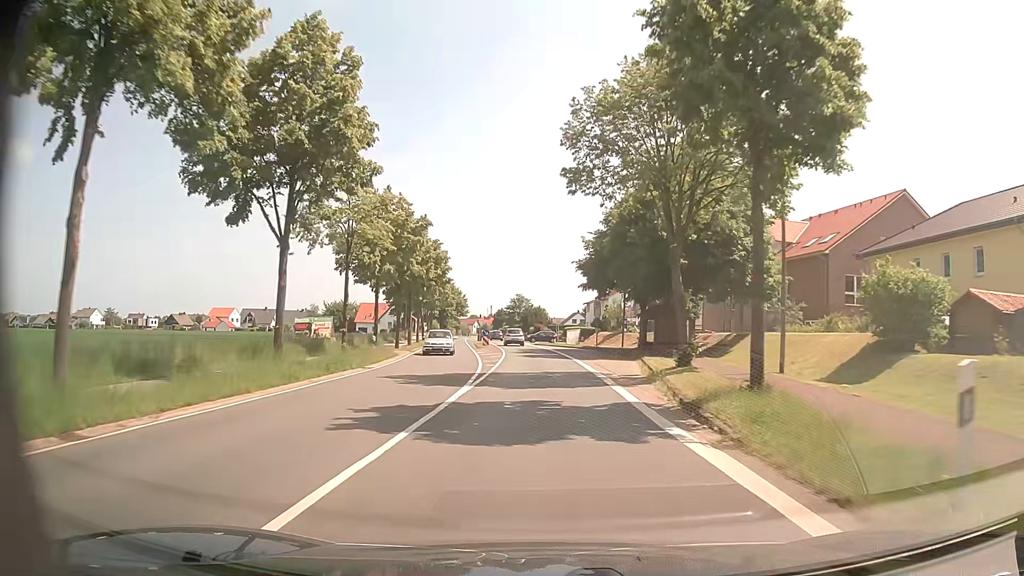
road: primary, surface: asphalt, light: Day
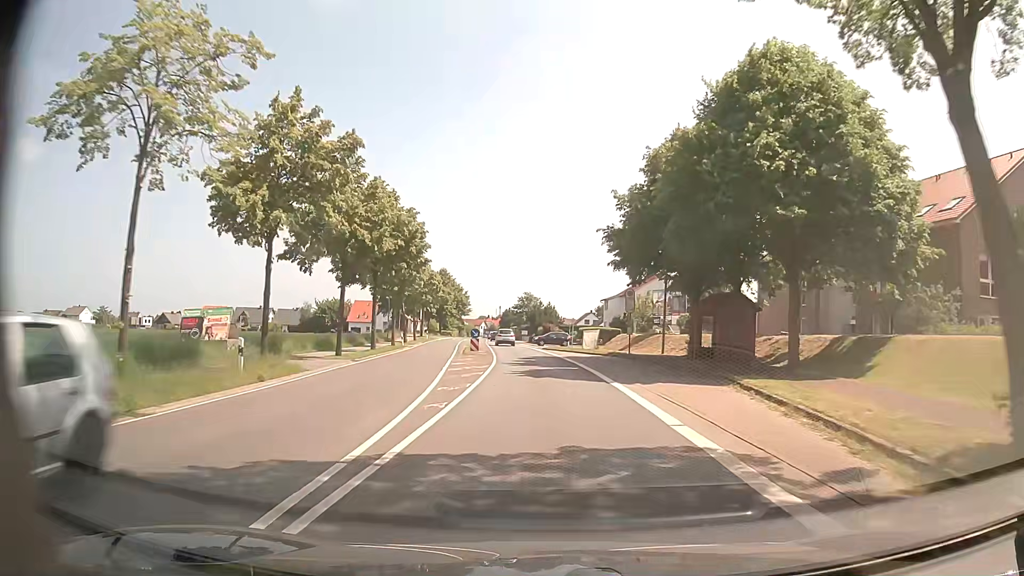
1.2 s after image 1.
(-0.1, +15.7) m; -1°
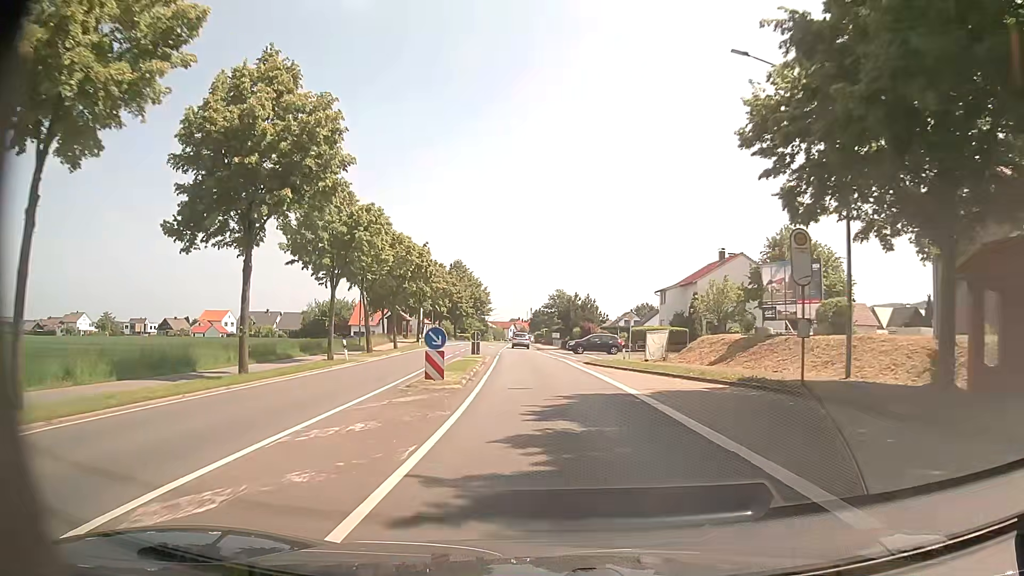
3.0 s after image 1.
(-0.3, +23.3) m; -2°
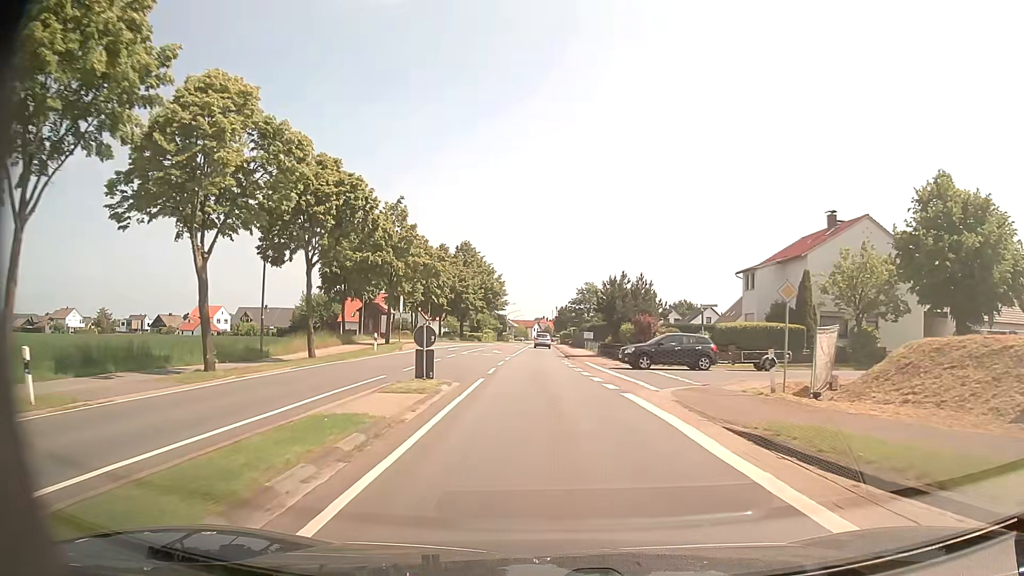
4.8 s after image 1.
(-0.6, +23.4) m; -2°
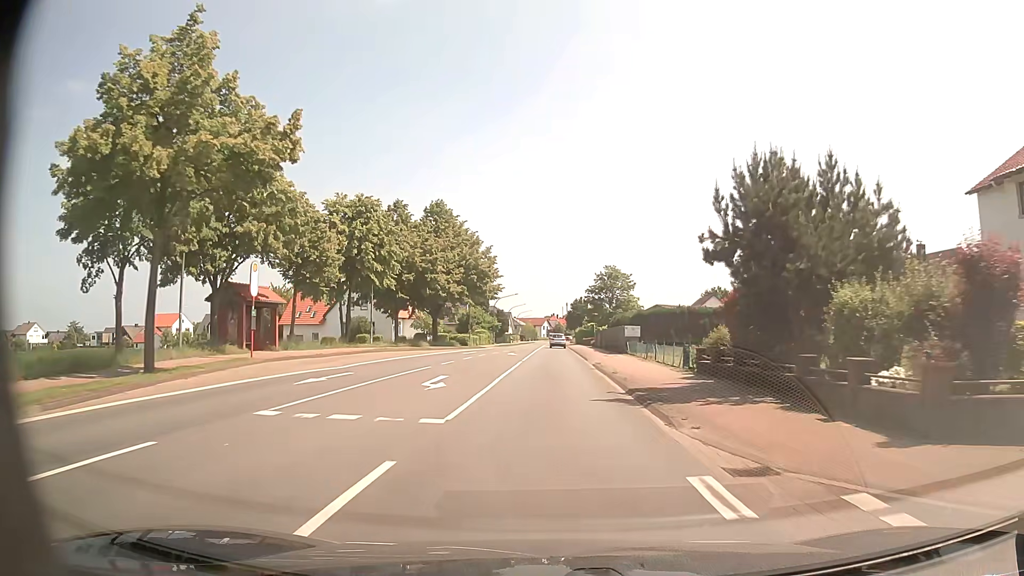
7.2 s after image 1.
(-0.6, +31.1) m; -1°
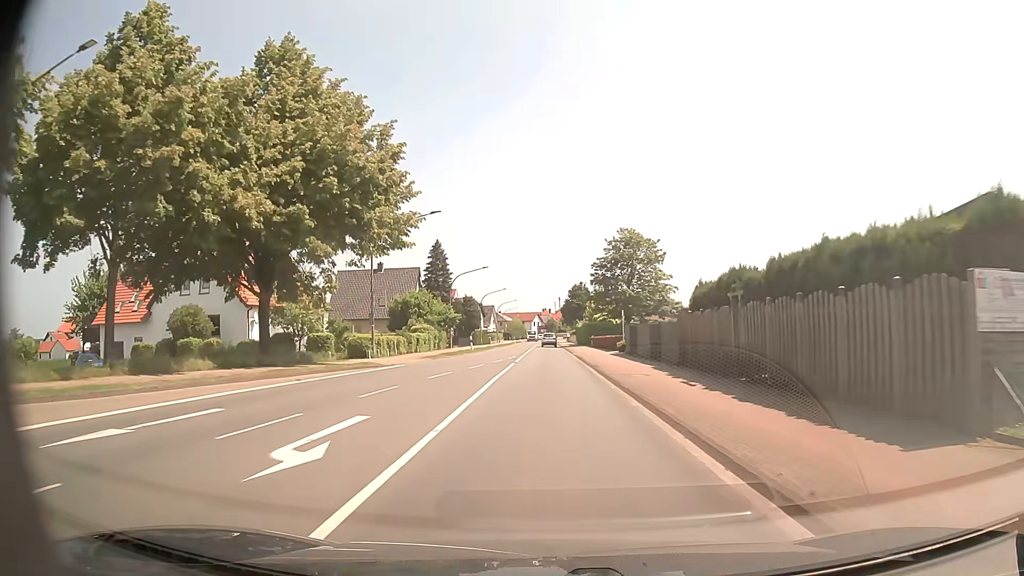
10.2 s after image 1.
(+0.1, +38.8) m; +1°
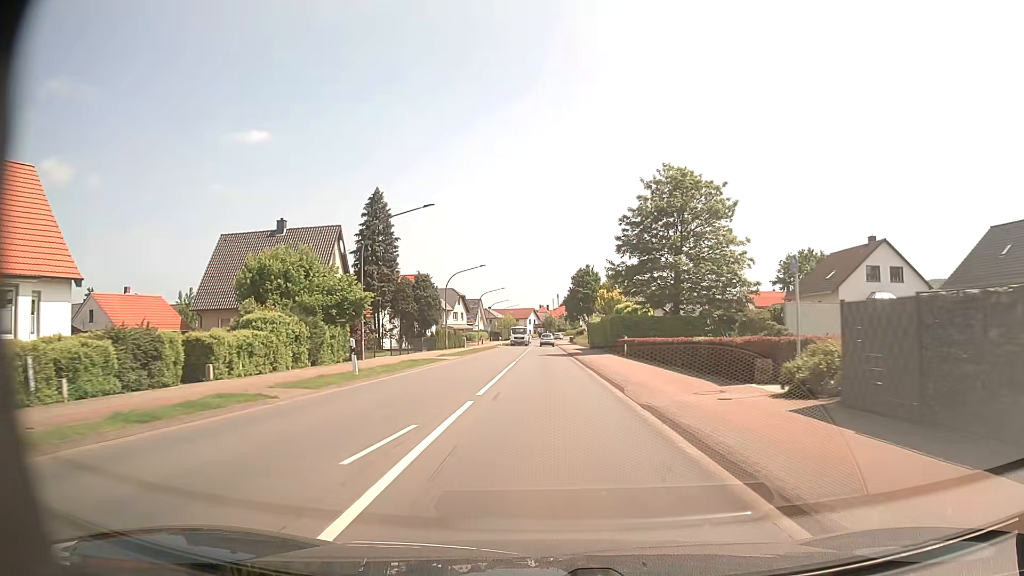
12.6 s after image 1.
(-0.2, +31.2) m; 0°
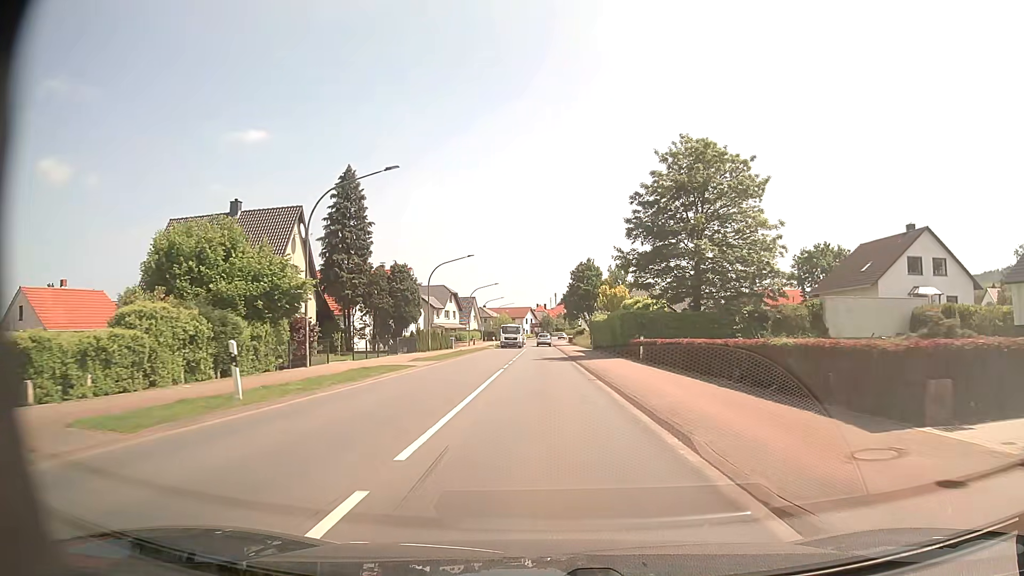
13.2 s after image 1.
(0.0, +7.8) m; 0°
(0, +10) (0, +20) (0, +30) (0, +40) (0, +50) (-1, +60) (-1, +70) (-1, +80) (-1, +90) (-1, +100) m
